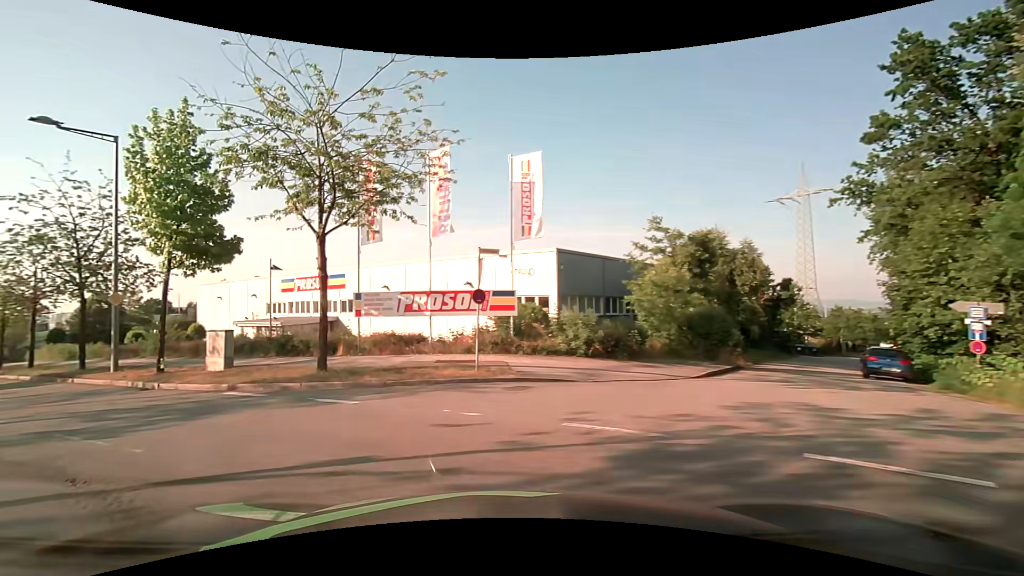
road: residential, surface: asphalt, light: Day
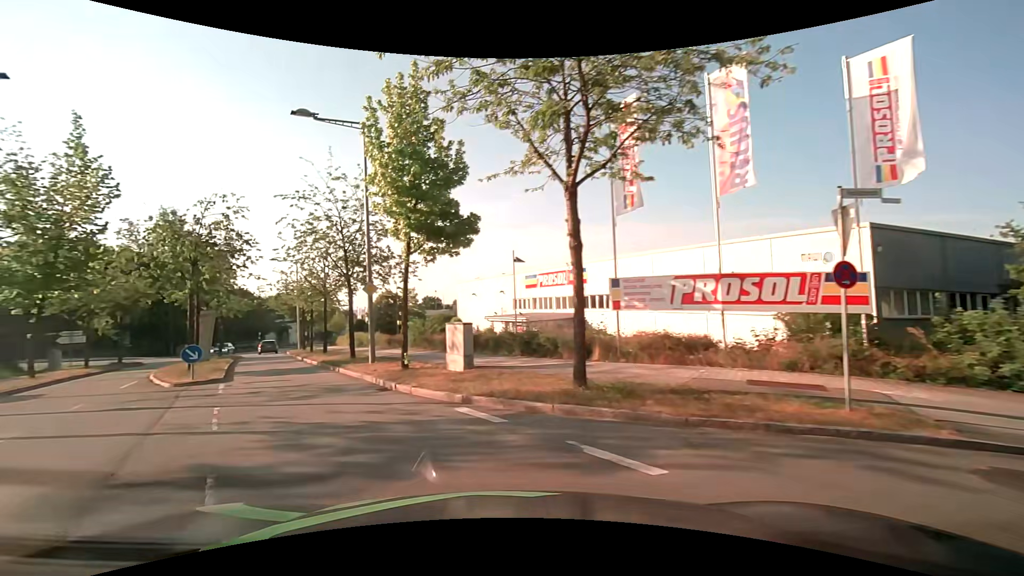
(-1.2, +4.9) m; -29°
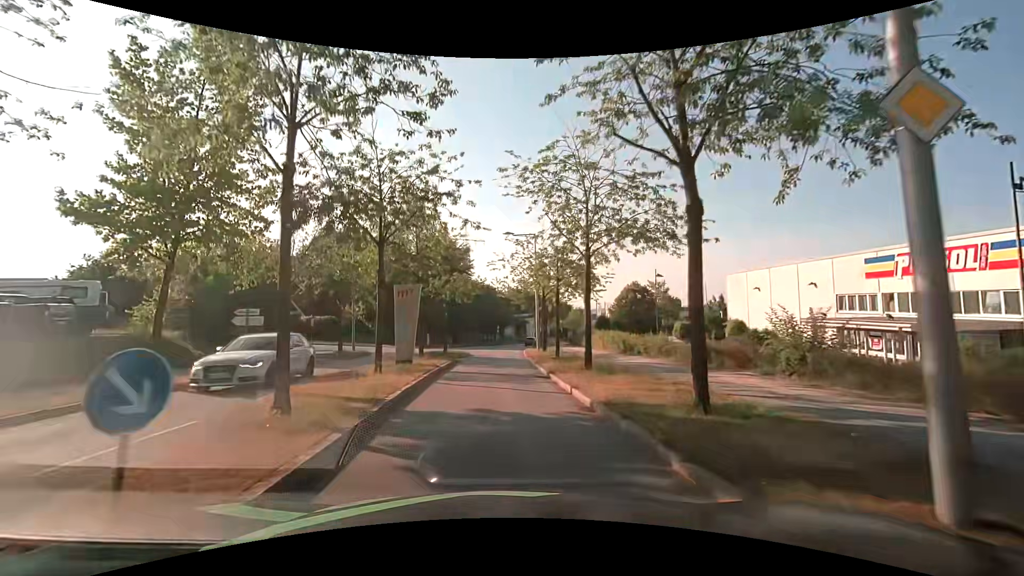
(-5.2, +14.6) m; -25°
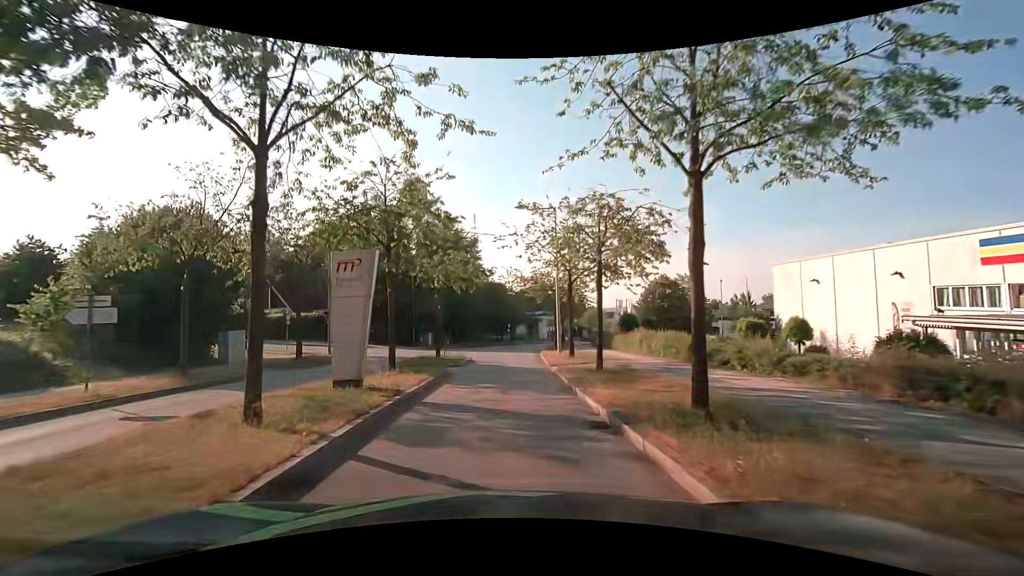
(-0.1, +8.1) m; -1°
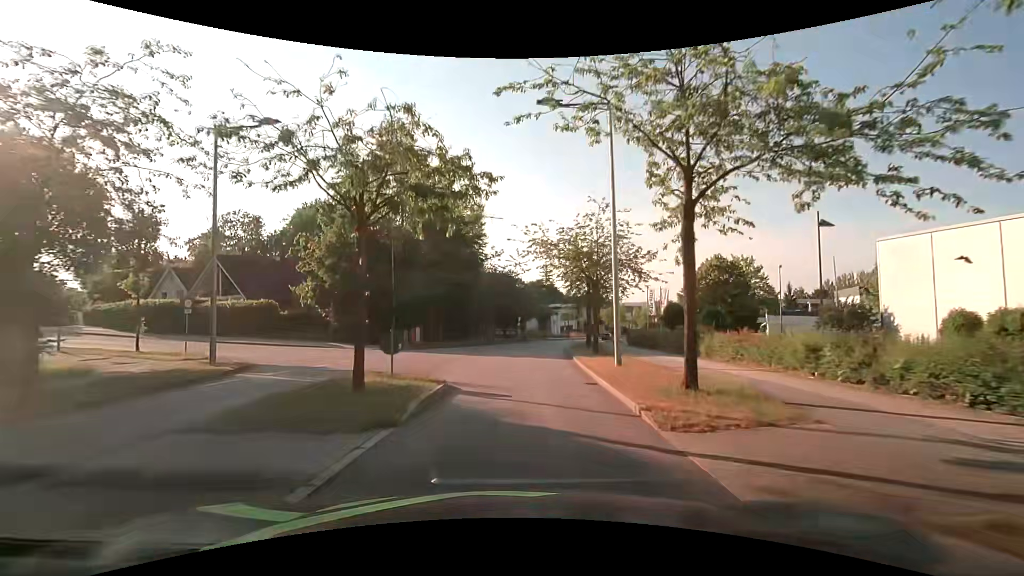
(-0.2, +13.9) m; -1°
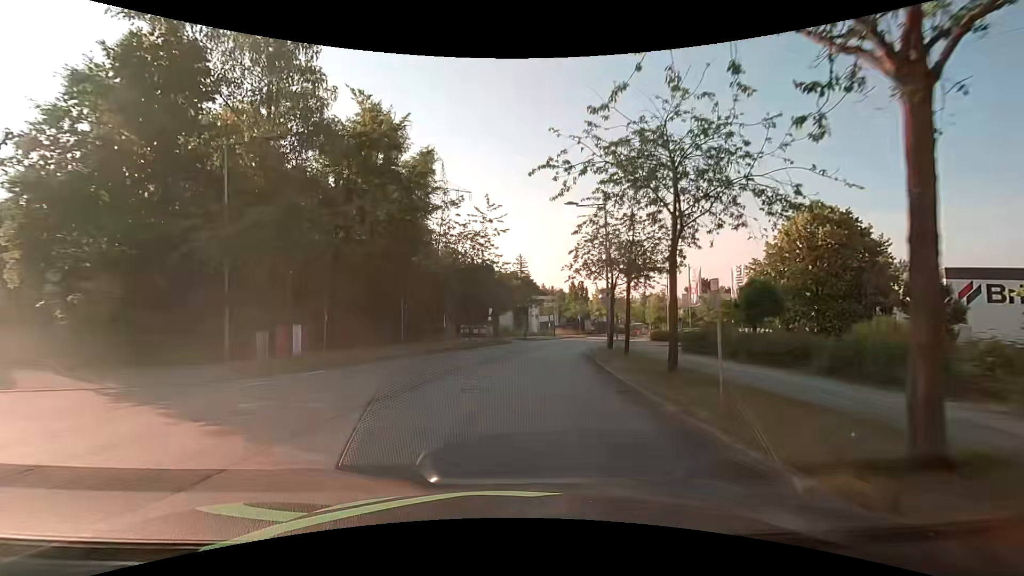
(+0.6, +21.1) m; +4°
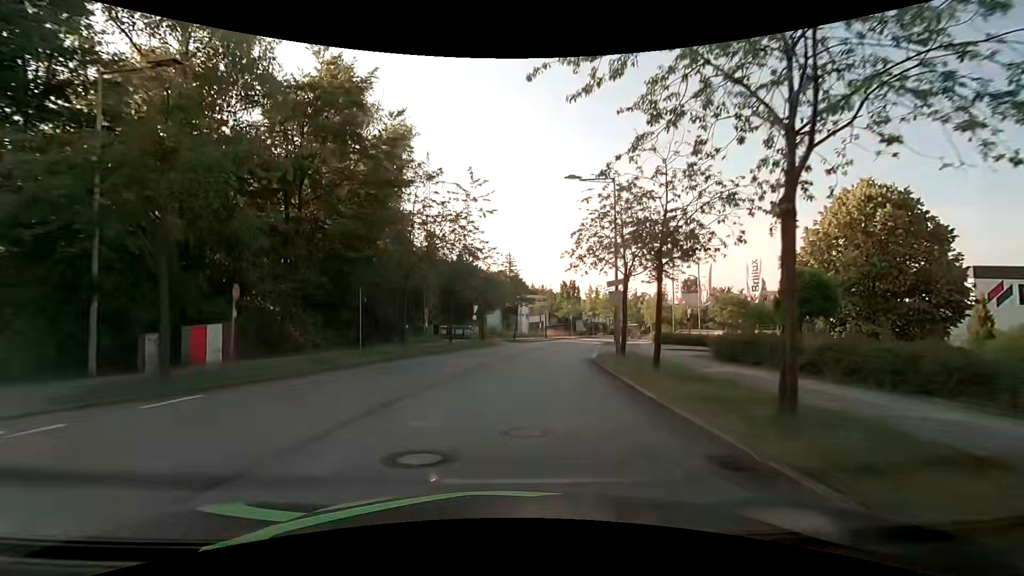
(0.0, +5.6) m; 0°
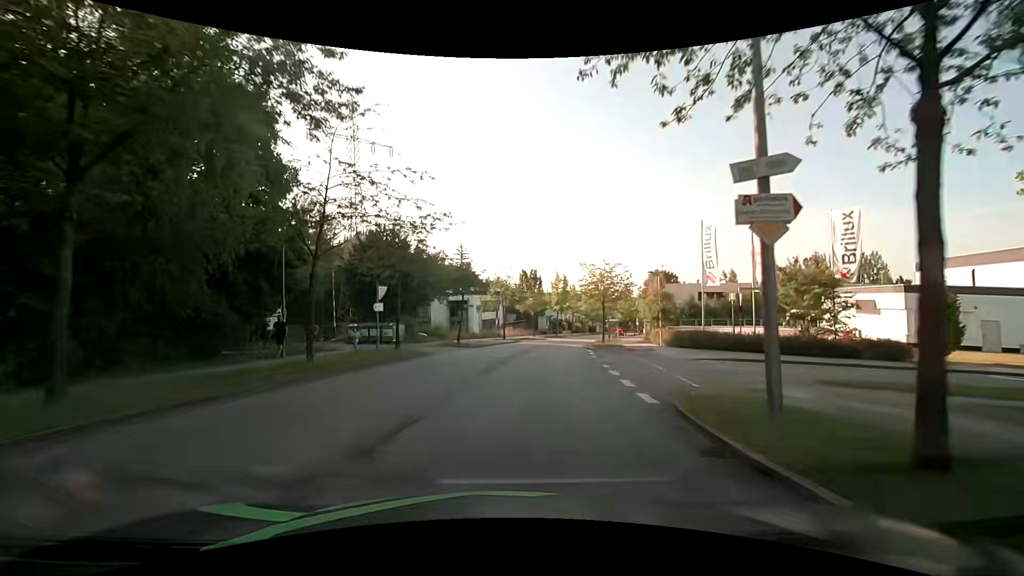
(+1.0, +18.0) m; +6°
(0, +10) (+1, +20) (+2, +30) (+3, +40) (+5, +50) (+7, +59) (+10, +69) (+13, +79) (+16, +88) (+19, +98) m
